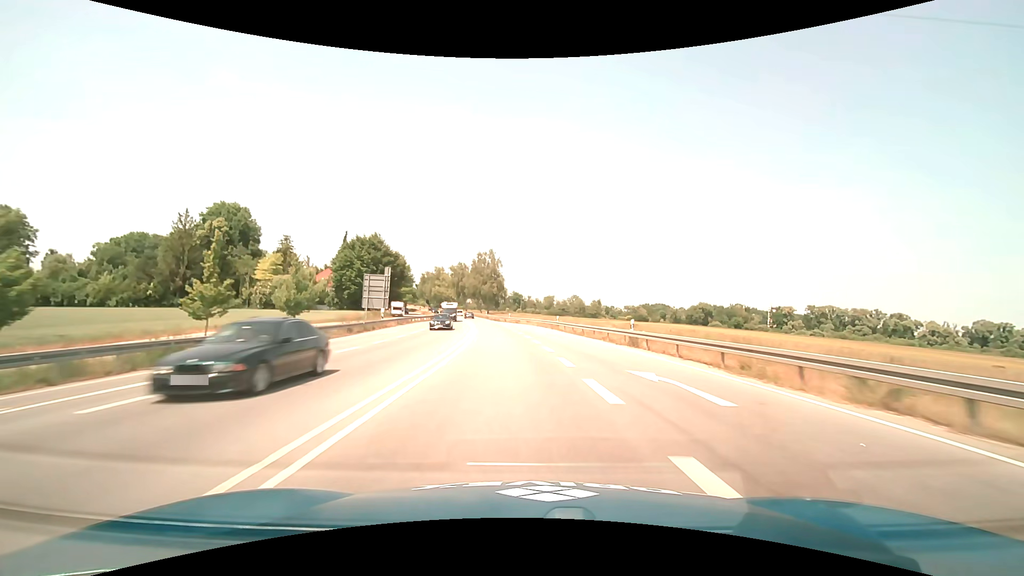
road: trunk_link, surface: asphalt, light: Day
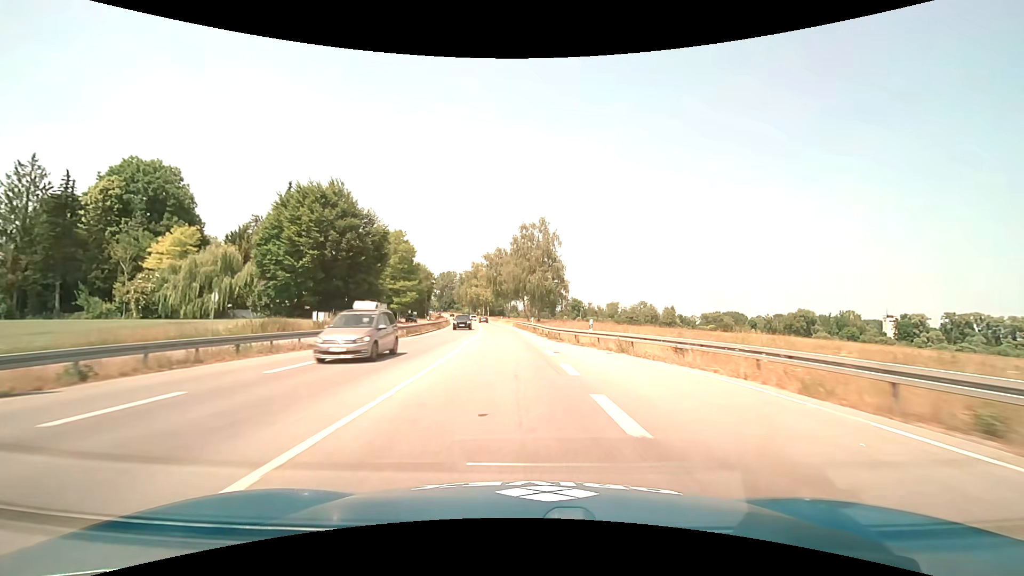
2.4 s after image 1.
(-3.2, +49.7) m; -7°
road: trunk
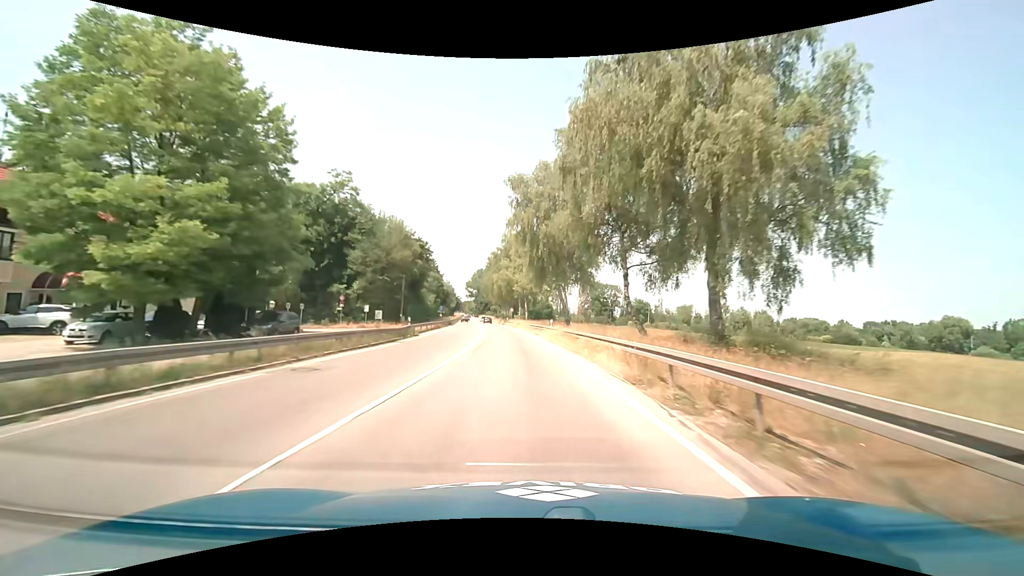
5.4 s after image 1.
(-3.4, +61.4) m; -6°
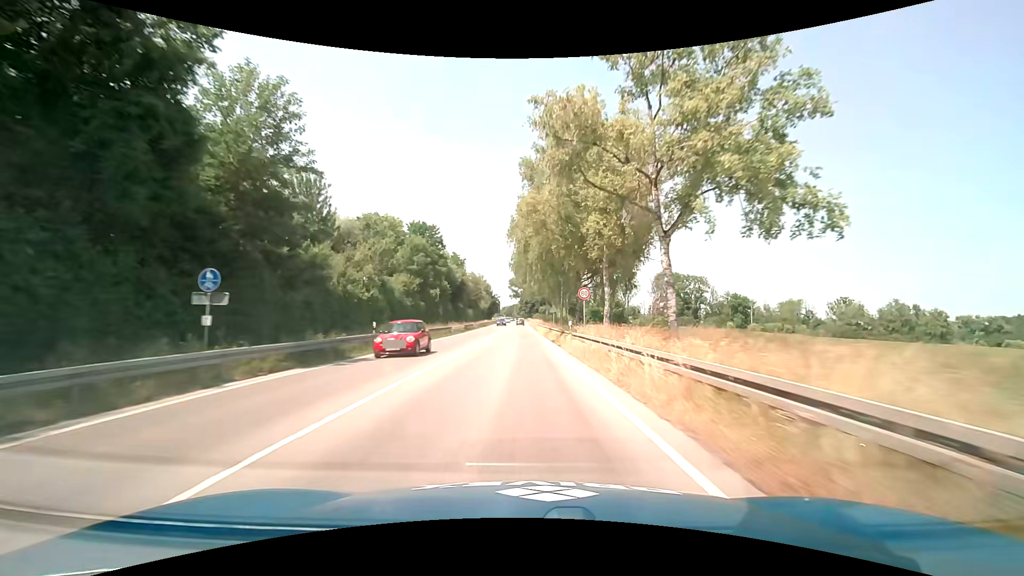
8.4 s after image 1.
(-2.8, +61.1) m; -6°
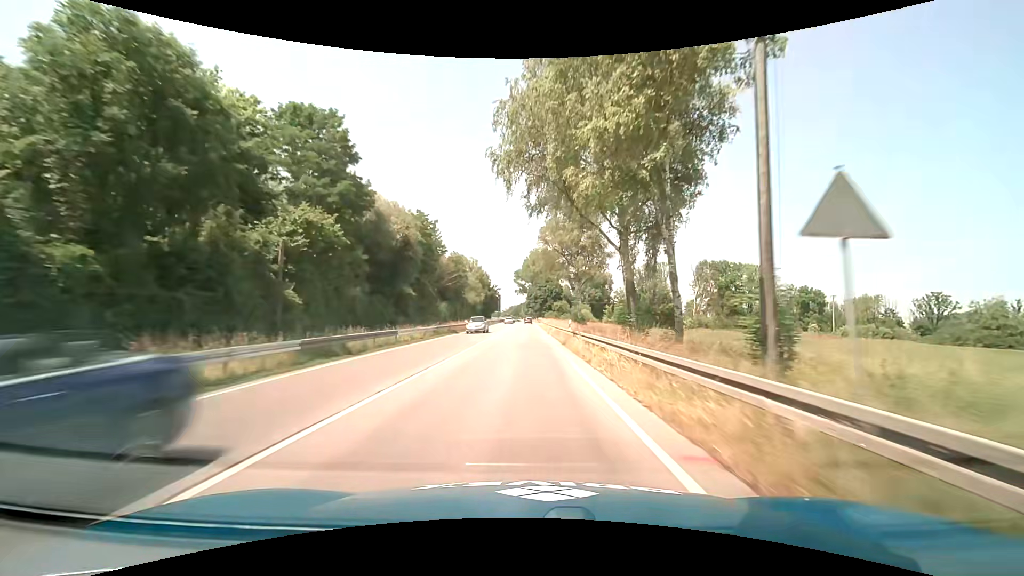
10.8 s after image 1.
(-0.8, +48.3) m; -1°
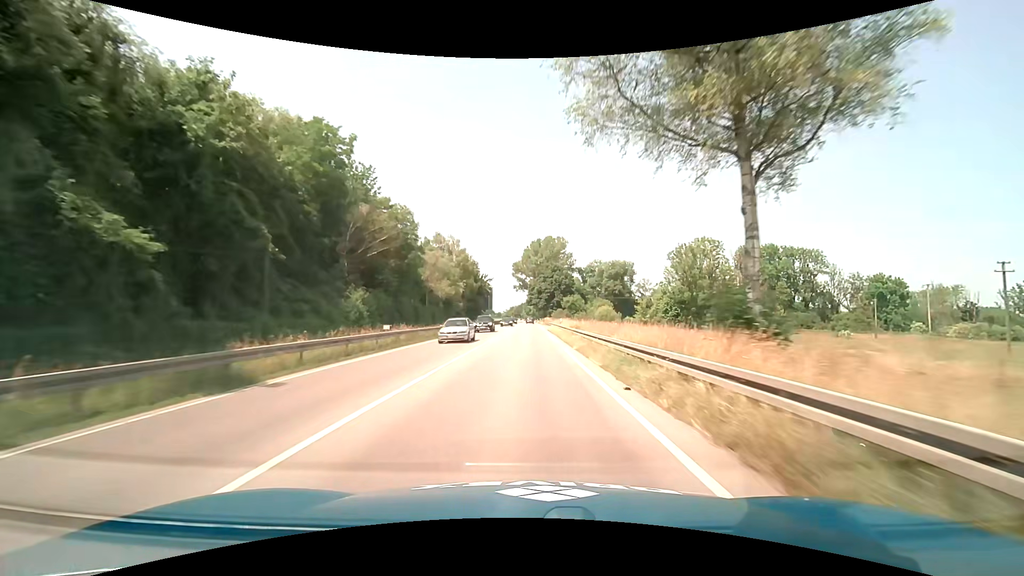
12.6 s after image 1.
(+0.1, +36.3) m; 0°
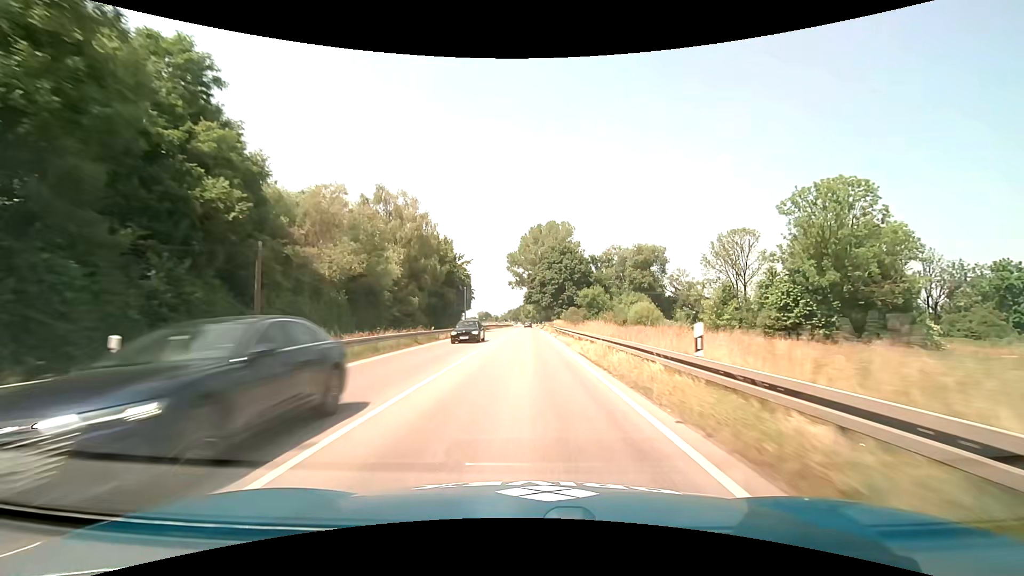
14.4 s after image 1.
(0.0, +36.5) m; 0°
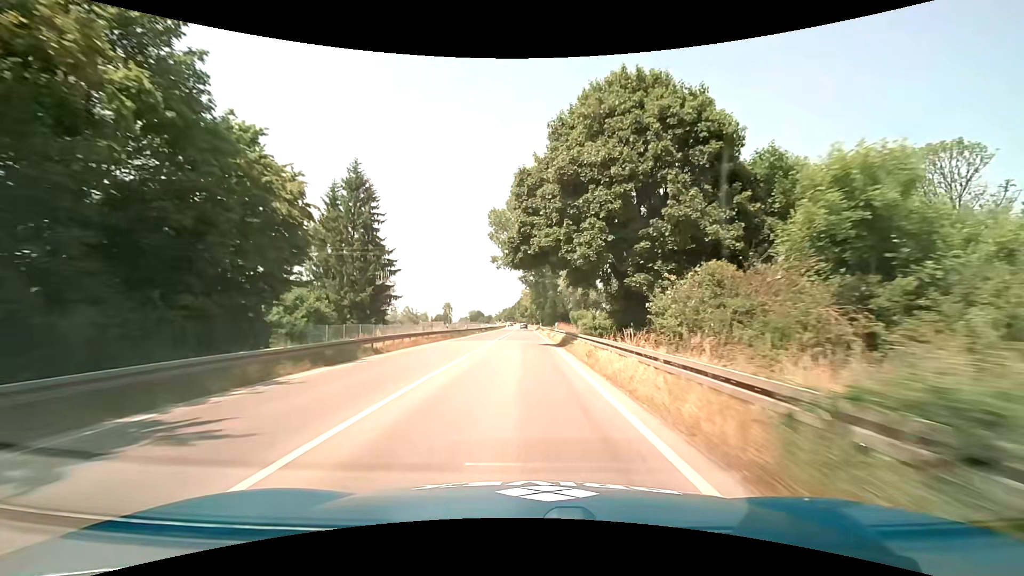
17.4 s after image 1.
(+0.3, +61.2) m; 0°
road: primary
(0, +10) (0, +20) (0, +30) (0, +40) (0, +50) (0, +60) (0, +70) (0, +80) (0, +90) (0, +100) m
